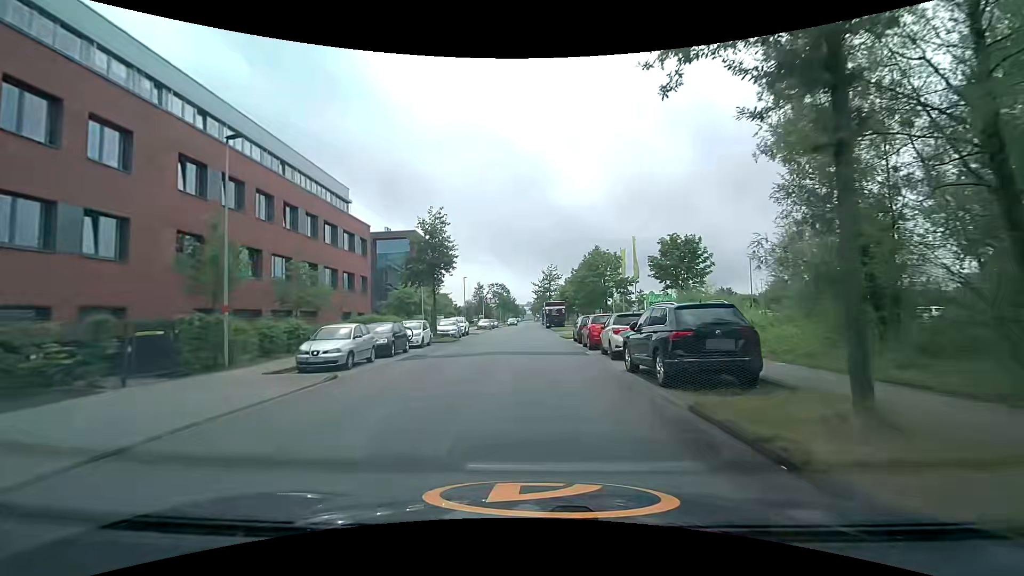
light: Day
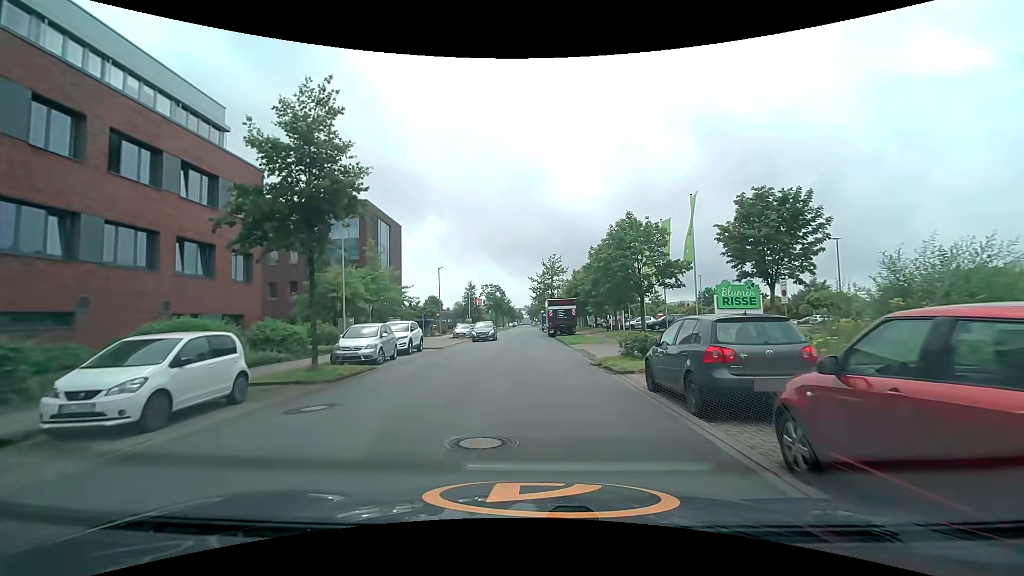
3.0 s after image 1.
(+0.1, +18.7) m; +1°
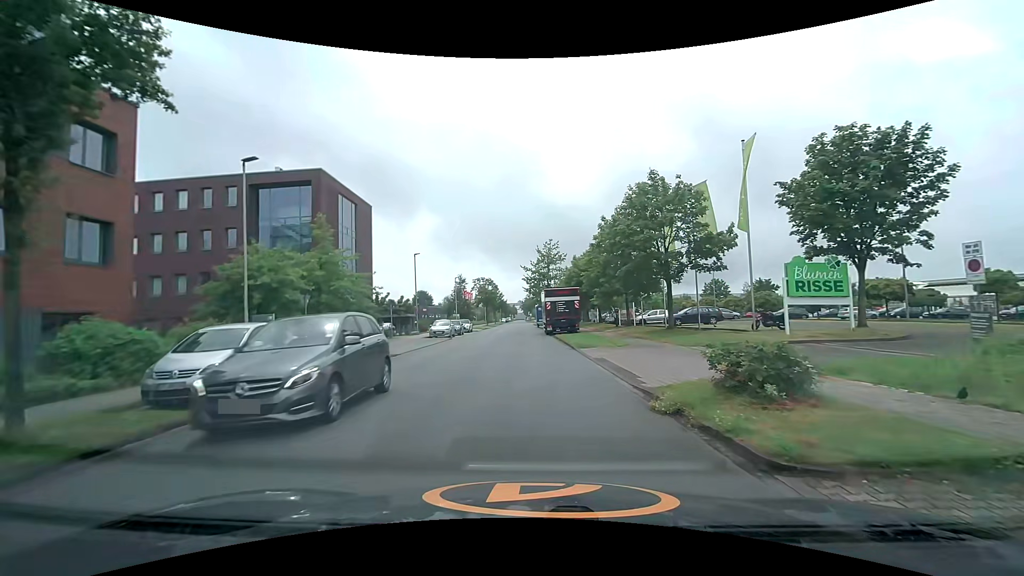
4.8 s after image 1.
(0.0, +8.6) m; -1°
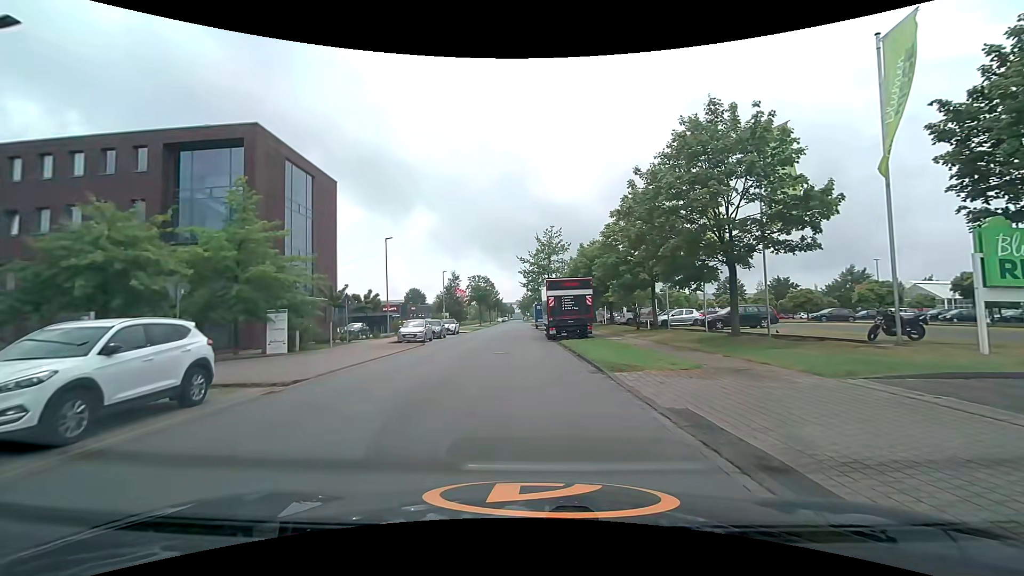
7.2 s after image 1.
(+0.1, +8.7) m; +1°
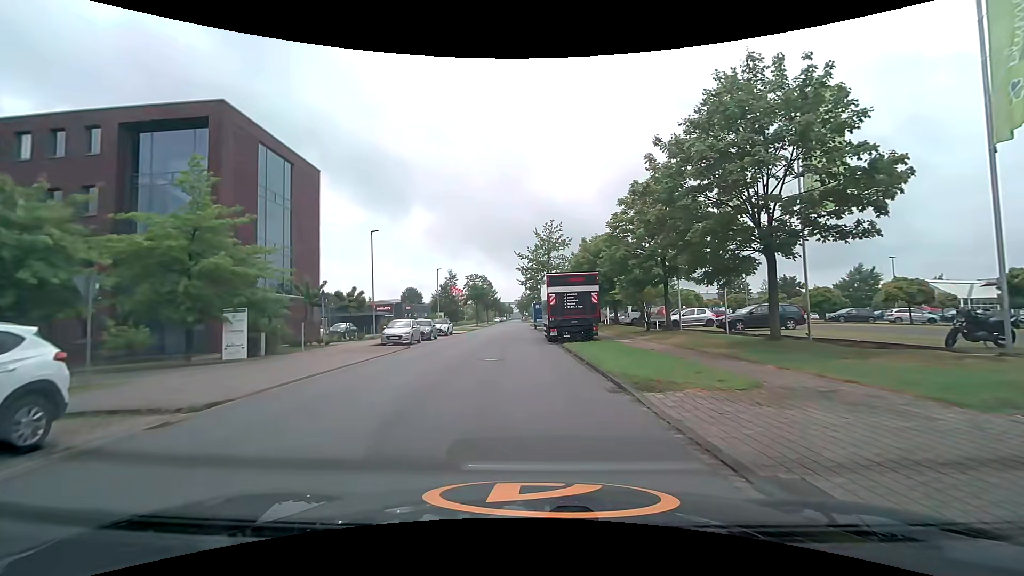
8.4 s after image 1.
(0.0, +3.1) m; 0°
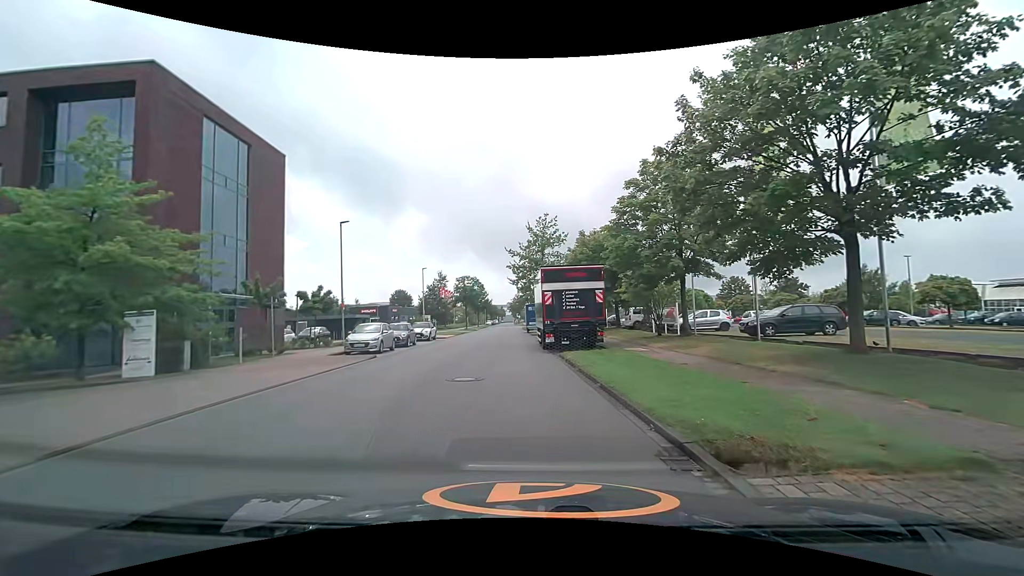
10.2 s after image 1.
(0.0, +4.3) m; +2°
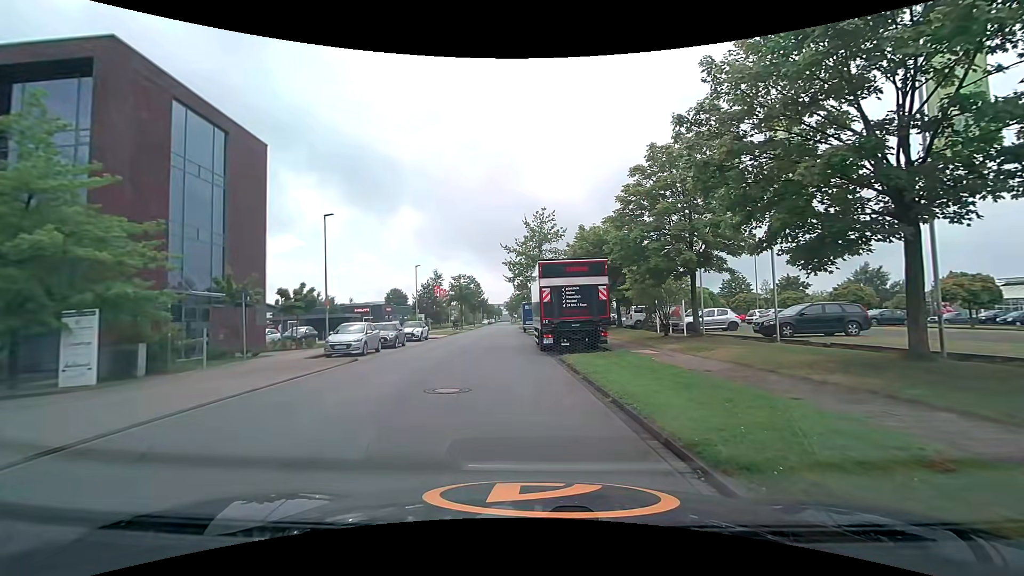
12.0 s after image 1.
(0.0, +1.7) m; +1°
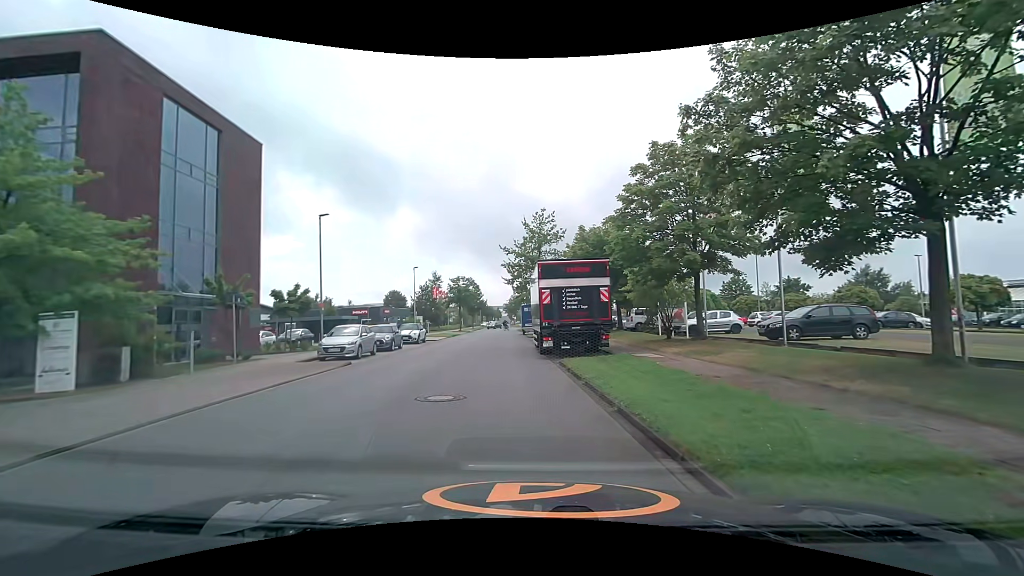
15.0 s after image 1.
(0.0, +0.6) m; 0°
